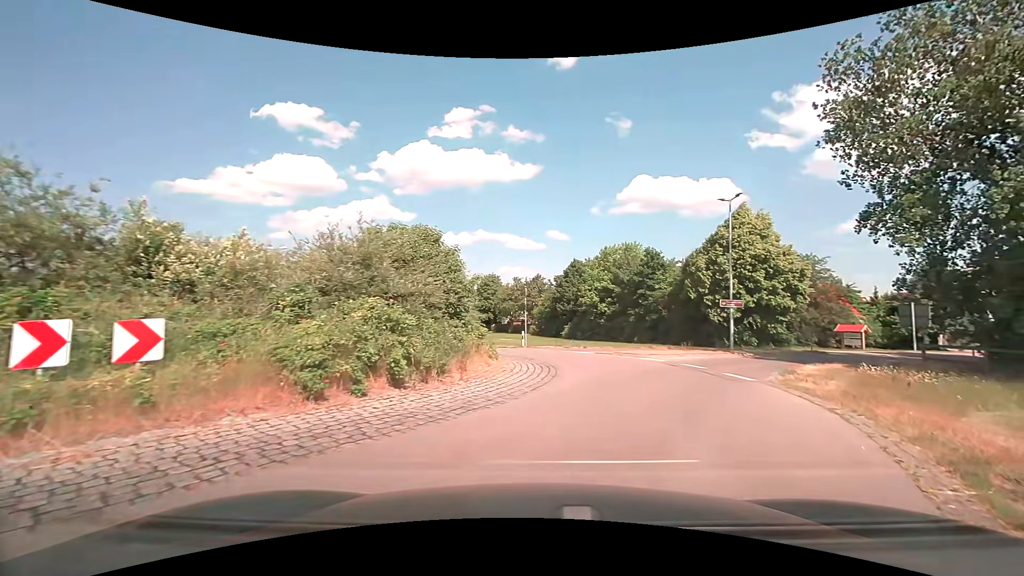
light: Day
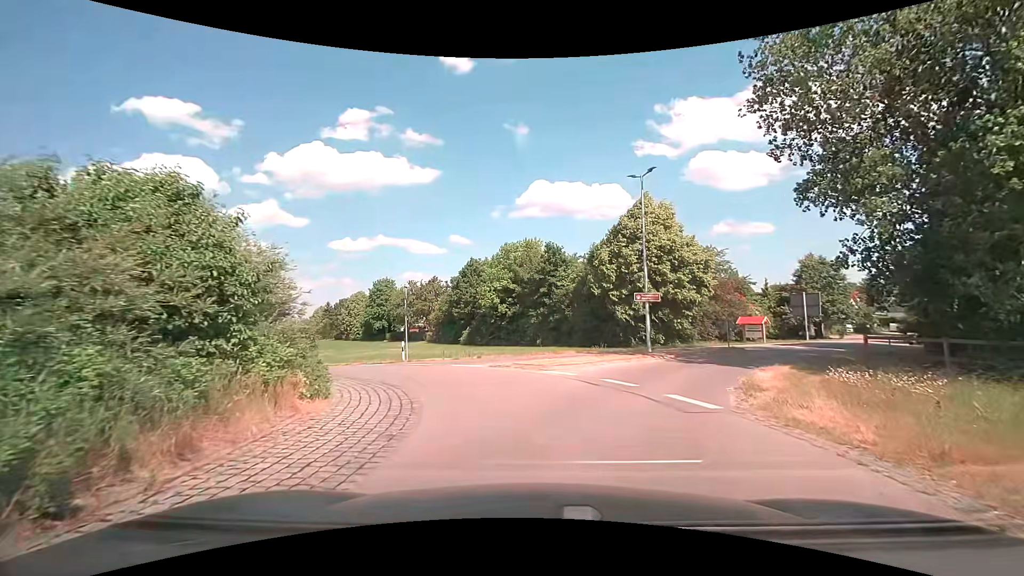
(+0.6, +5.4) m; +11°
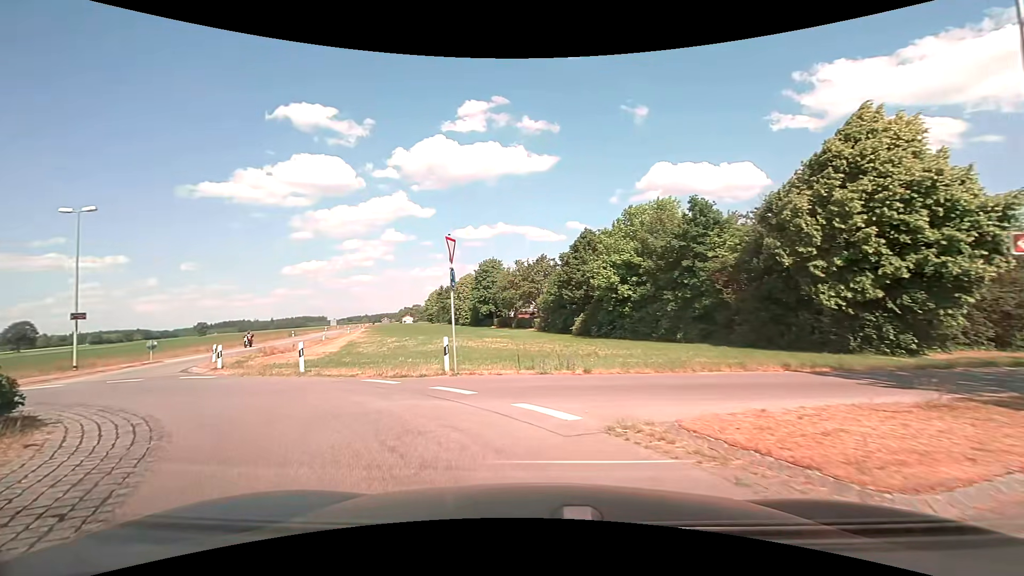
(-0.5, +12.0) m; -13°
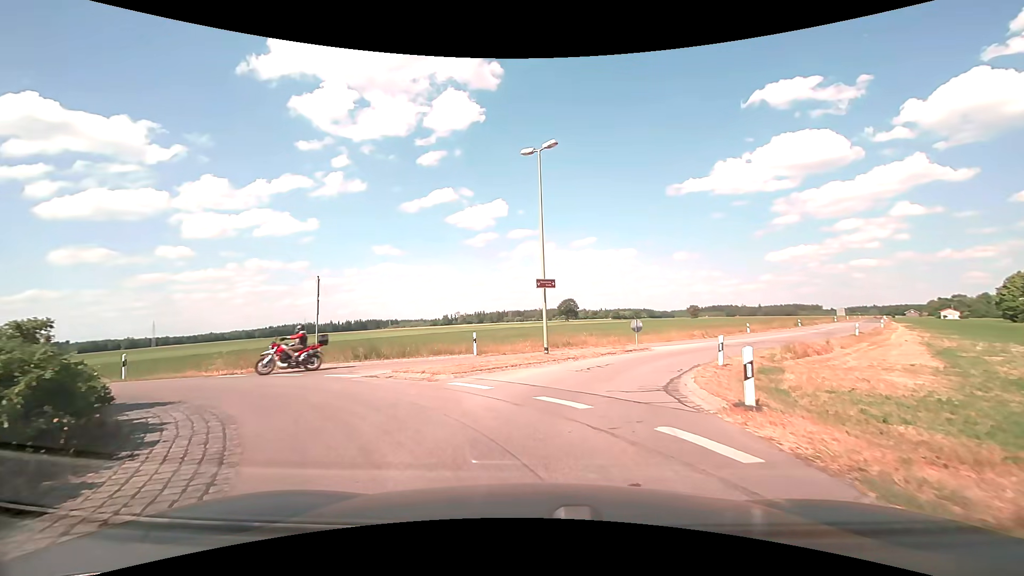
(-6.5, +12.0) m; -53°
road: tertiary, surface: asphalt
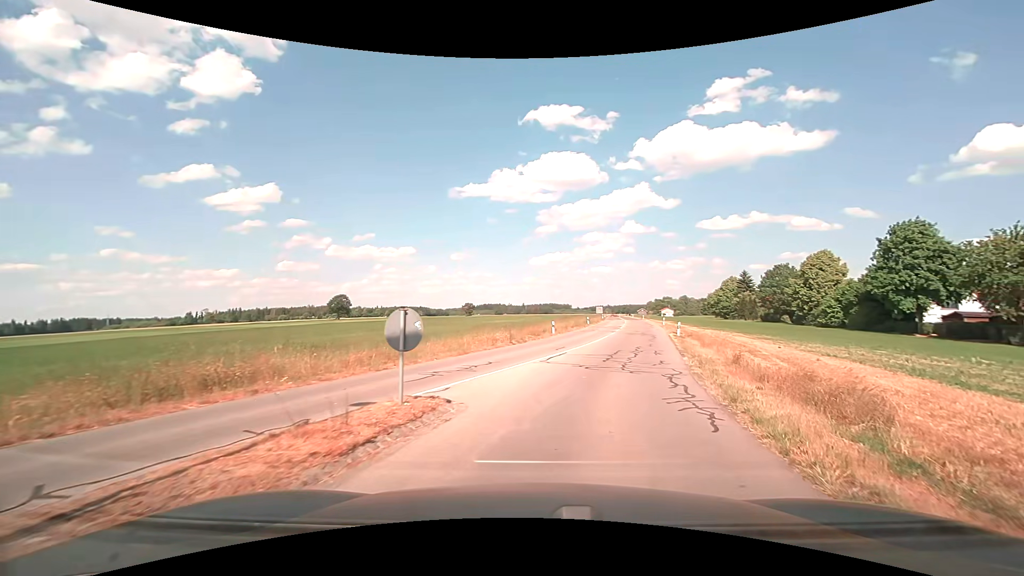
(+2.6, +16.6) m; +25°
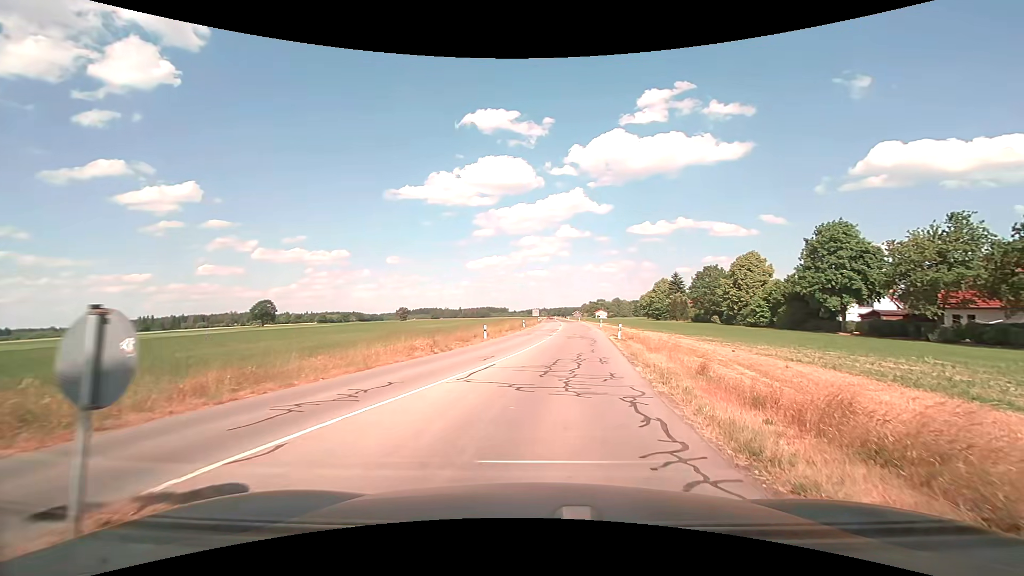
(+0.2, +3.7) m; +7°
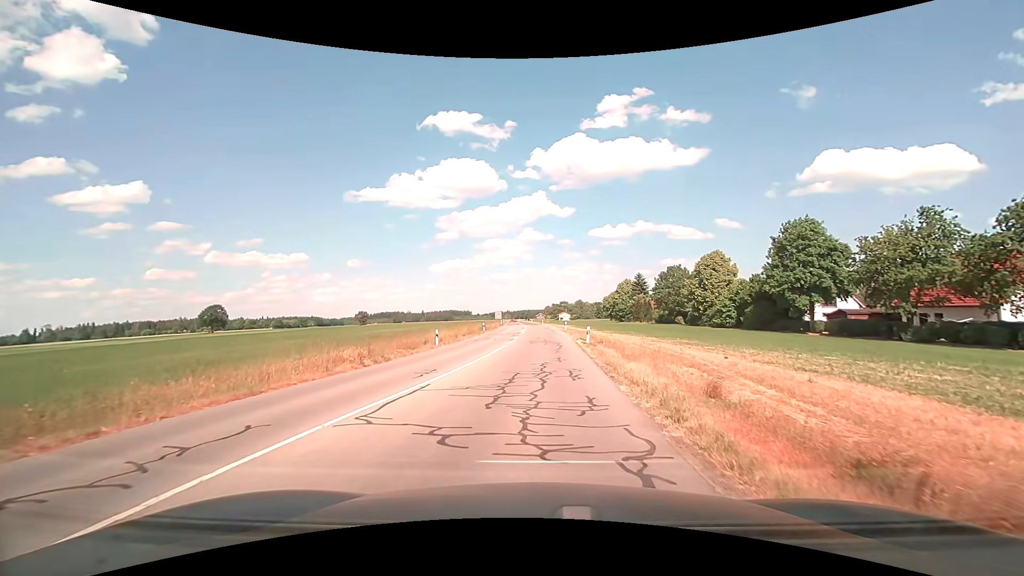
(+0.2, +3.9) m; +5°
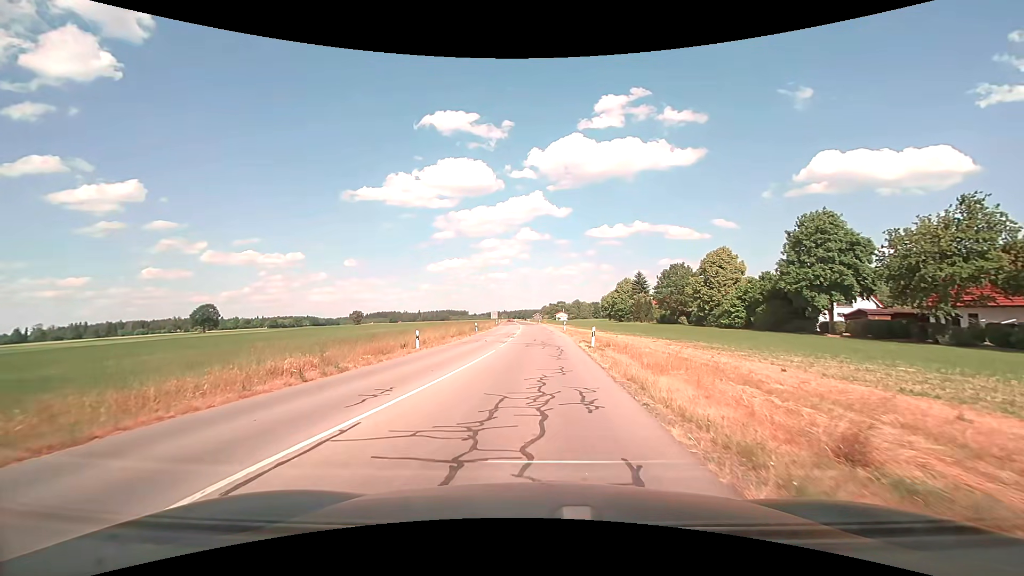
(0.0, +4.2) m; 0°
(0, +10) (0, +20) (0, +30) (0, +40) (+1, +50) (0, +60) (0, +70) (0, +80) (-1, +90) (-1, +100) m
